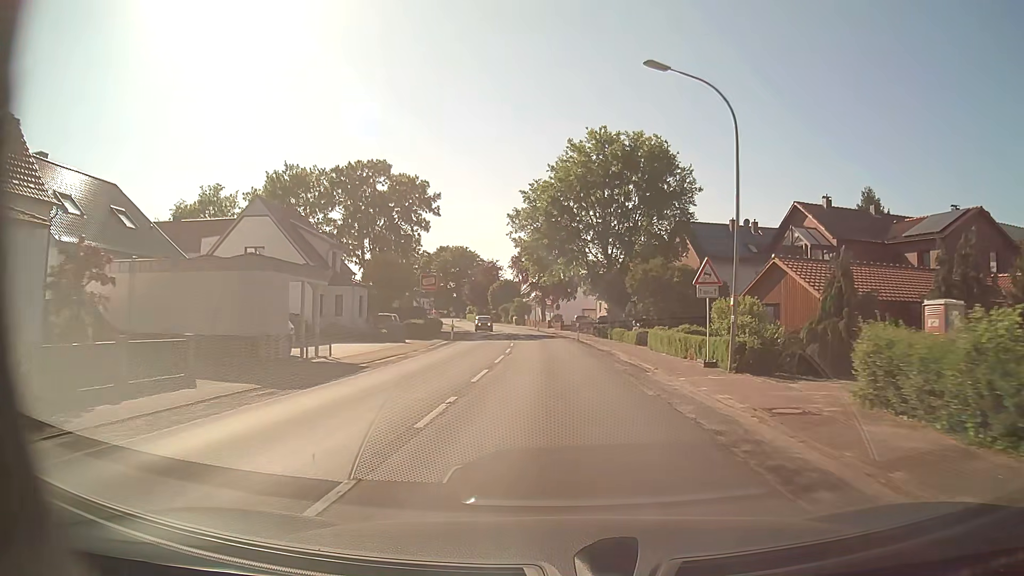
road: secondary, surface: asphalt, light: Day
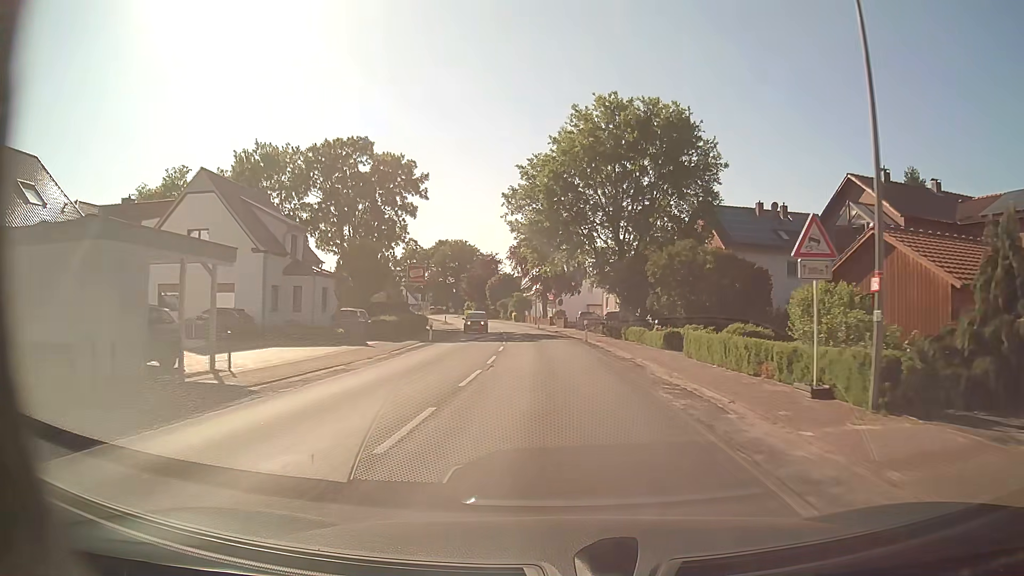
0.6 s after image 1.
(0.0, +8.0) m; 0°
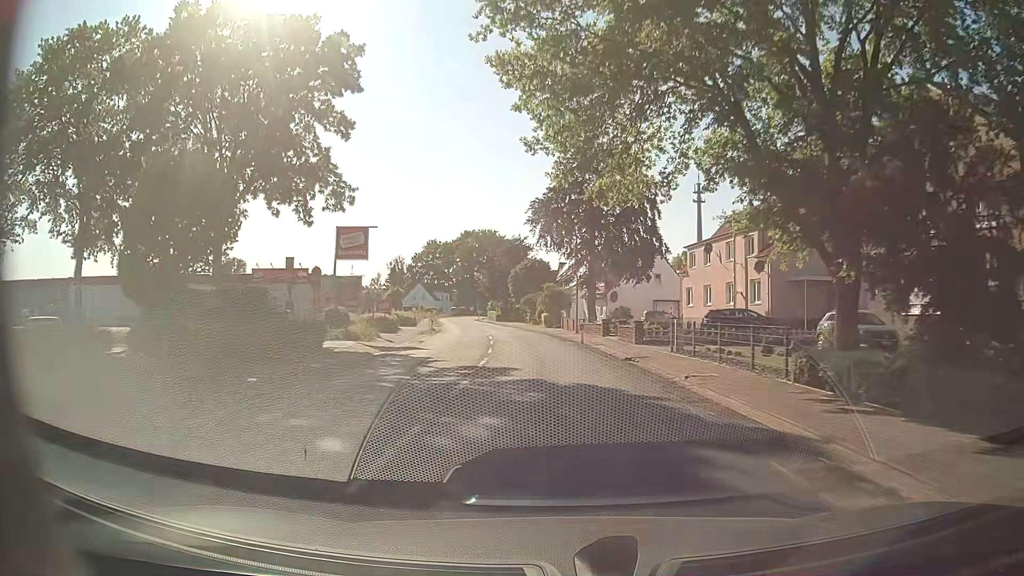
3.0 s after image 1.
(-0.8, +31.8) m; -3°
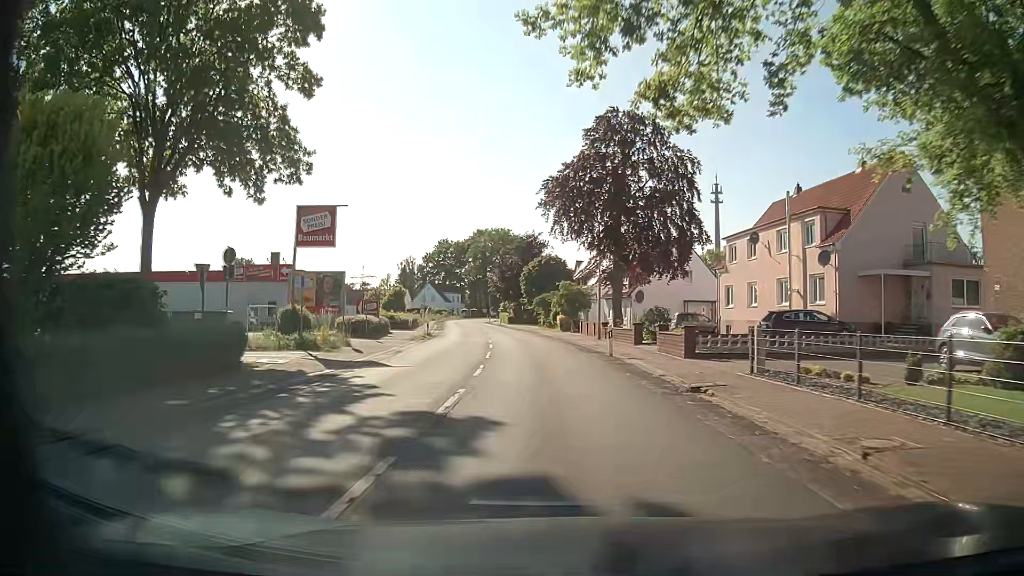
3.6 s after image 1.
(-0.1, +8.0) m; -2°
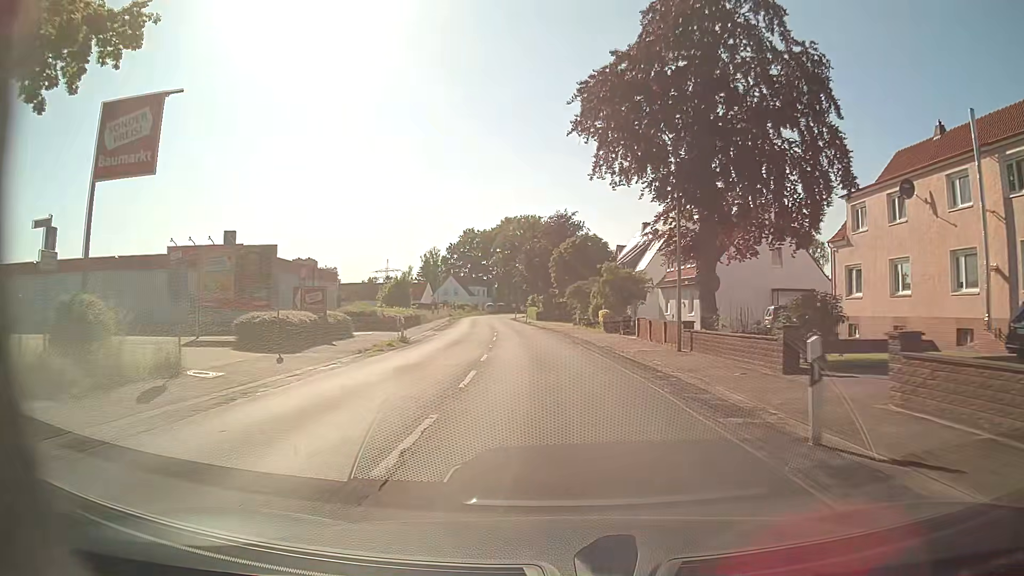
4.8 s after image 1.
(-0.4, +15.9) m; -3°
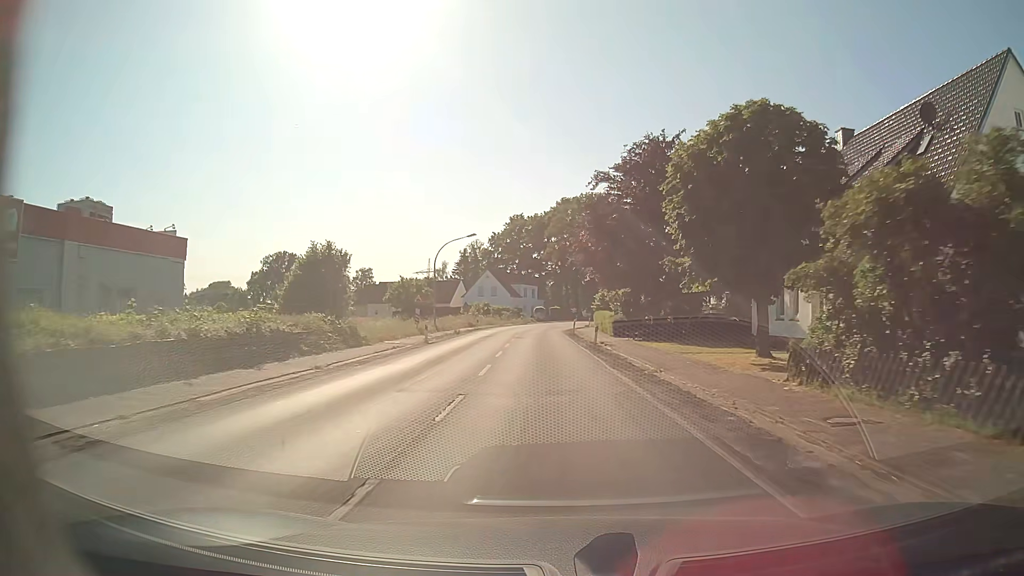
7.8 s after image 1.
(-2.1, +39.6) m; -5°
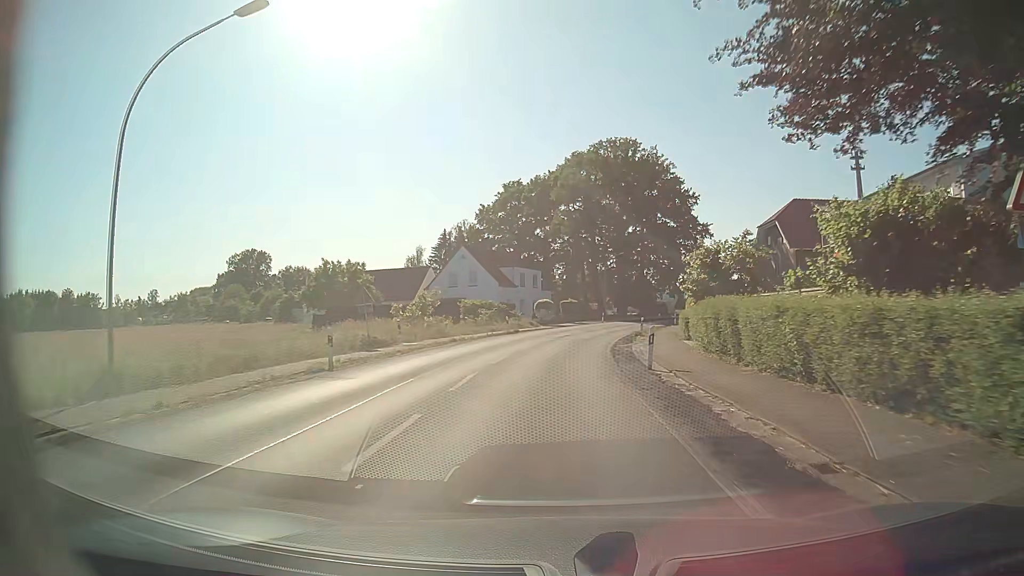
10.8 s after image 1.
(-0.7, +39.6) m; -1°
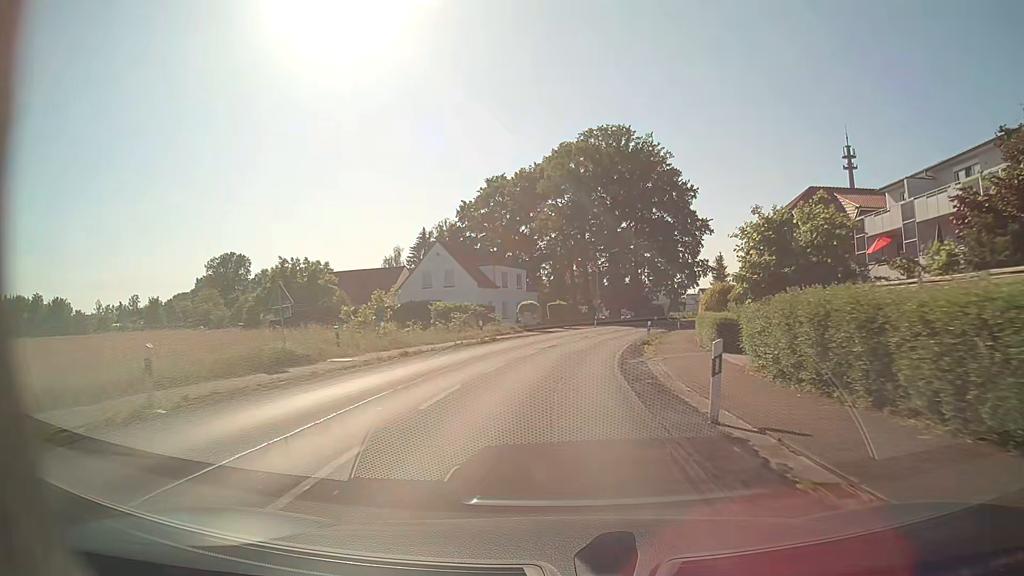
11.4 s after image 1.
(0.0, +7.9) m; +1°
(0, +10) (+1, +20) (+2, +30) (+3, +40) (+6, +50) (+8, +59) (+11, +69) (+15, +78) (+19, +87) (+24, +96) m
